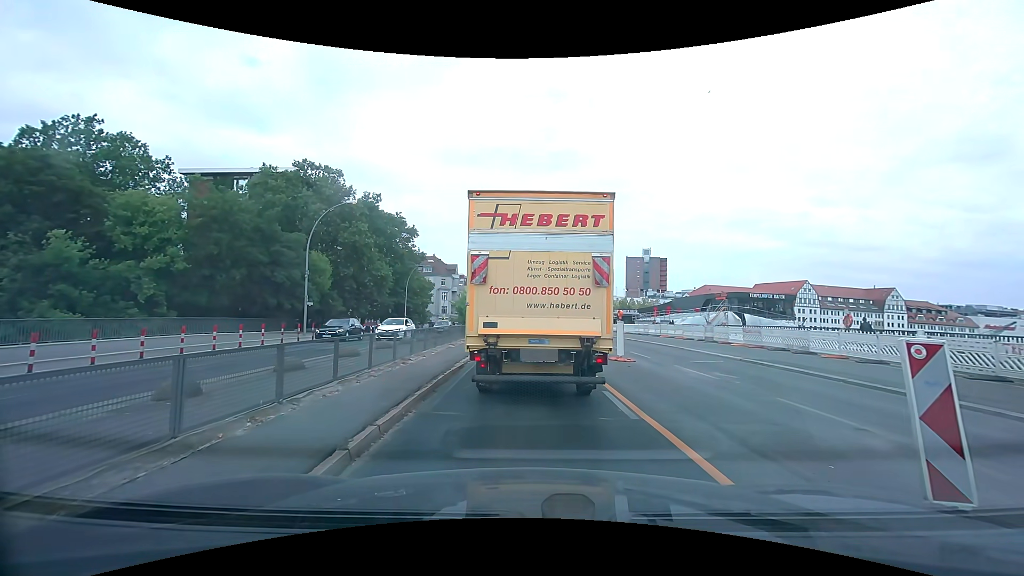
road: primary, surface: asphalt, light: Day
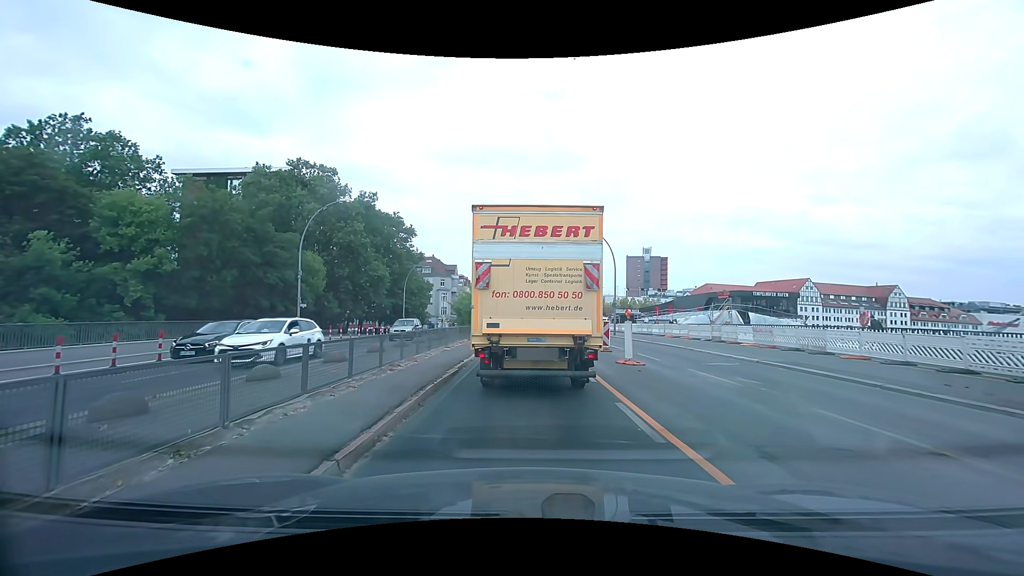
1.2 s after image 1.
(0.0, +1.2) m; 0°
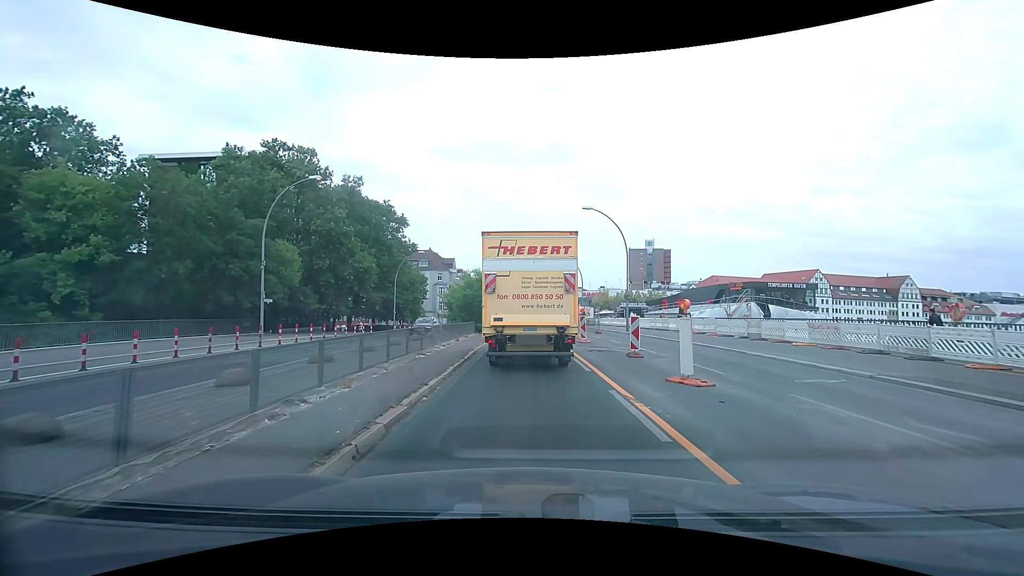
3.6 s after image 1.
(+0.3, +5.5) m; +2°
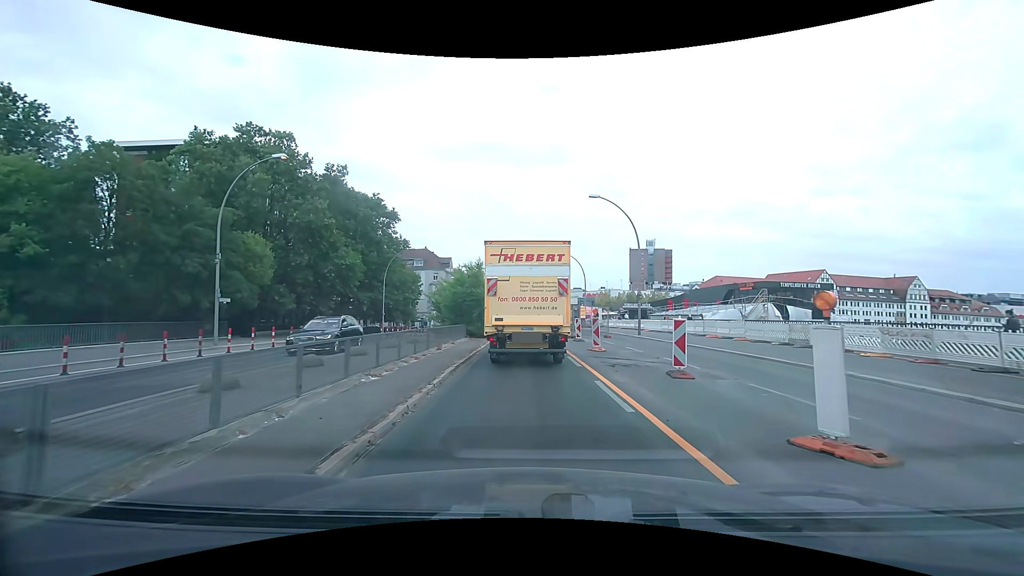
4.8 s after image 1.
(0.0, +4.7) m; 0°
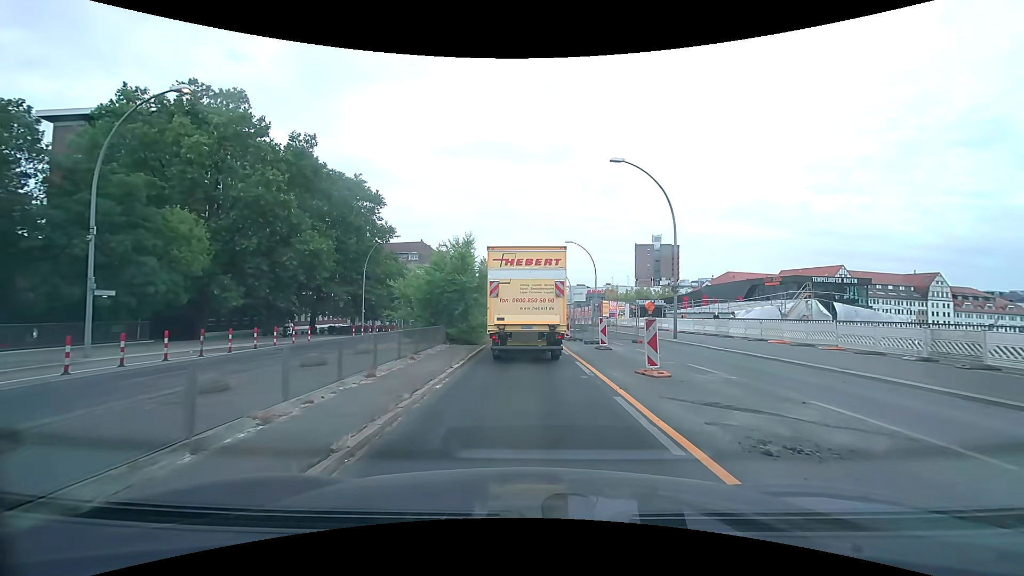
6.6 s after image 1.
(0.0, +8.2) m; 0°
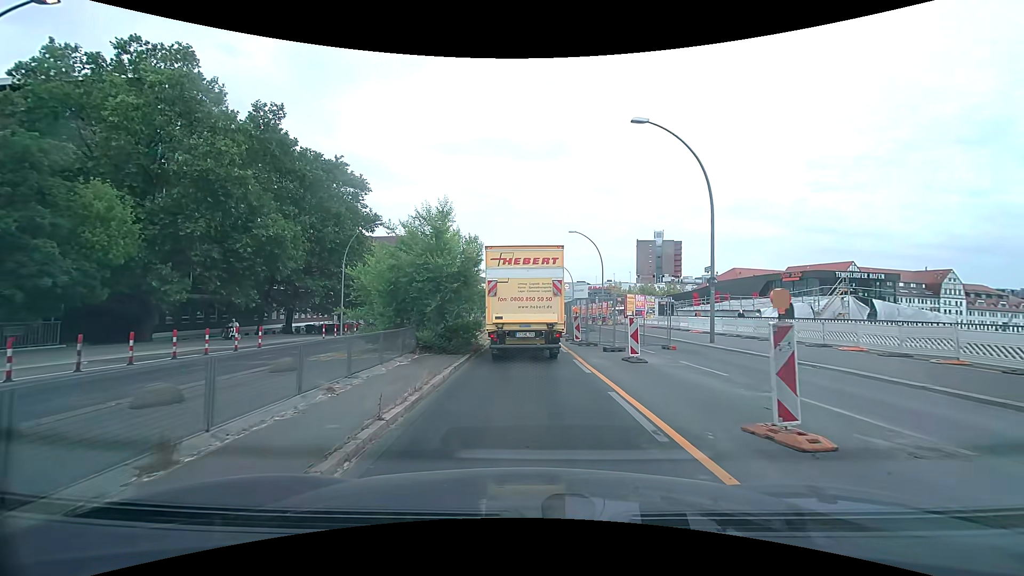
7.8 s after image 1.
(0.0, +5.6) m; 0°
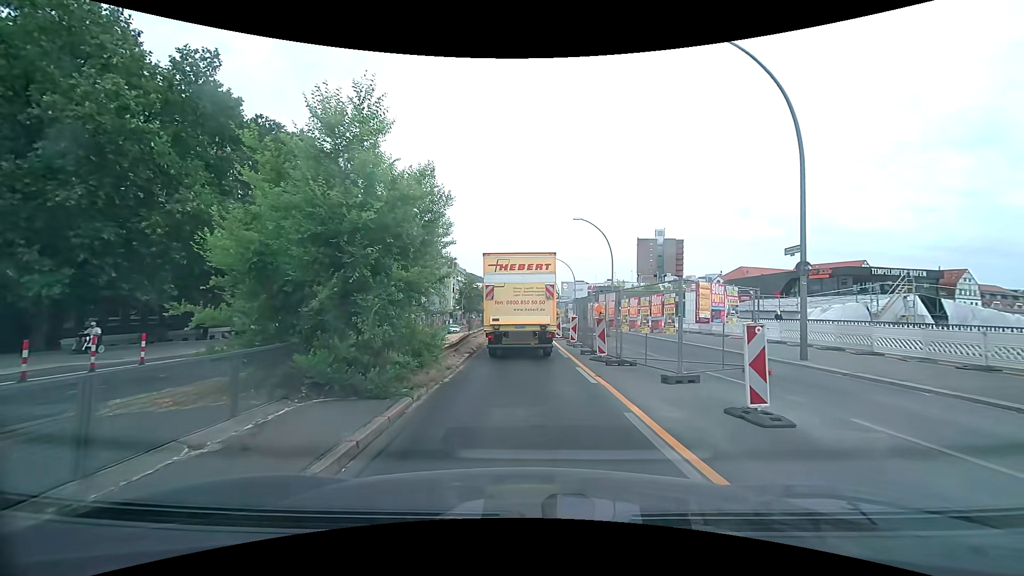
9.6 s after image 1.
(+0.1, +7.5) m; +1°
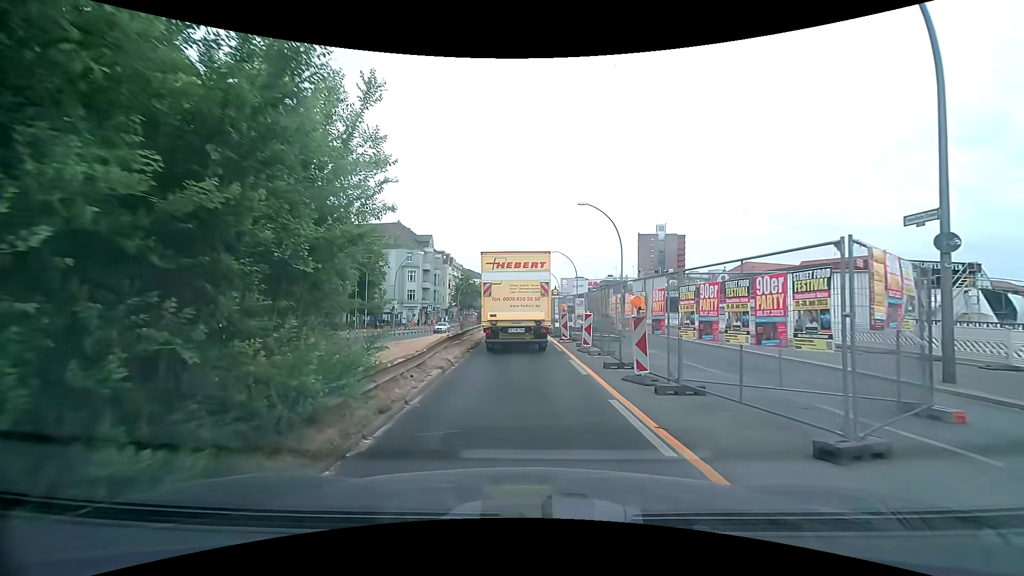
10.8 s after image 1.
(0.0, +5.1) m; 0°
